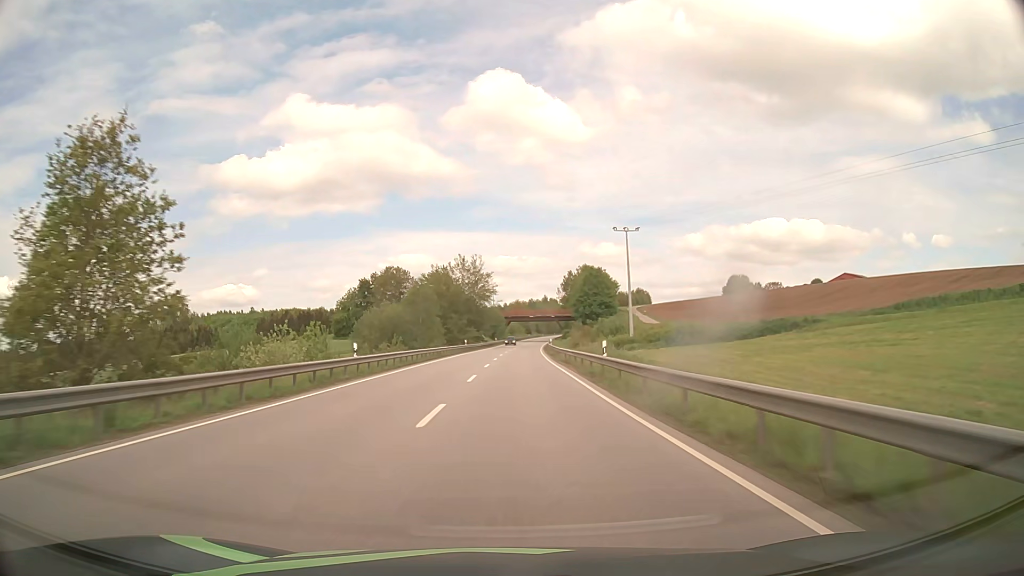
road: primary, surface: asphalt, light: Day
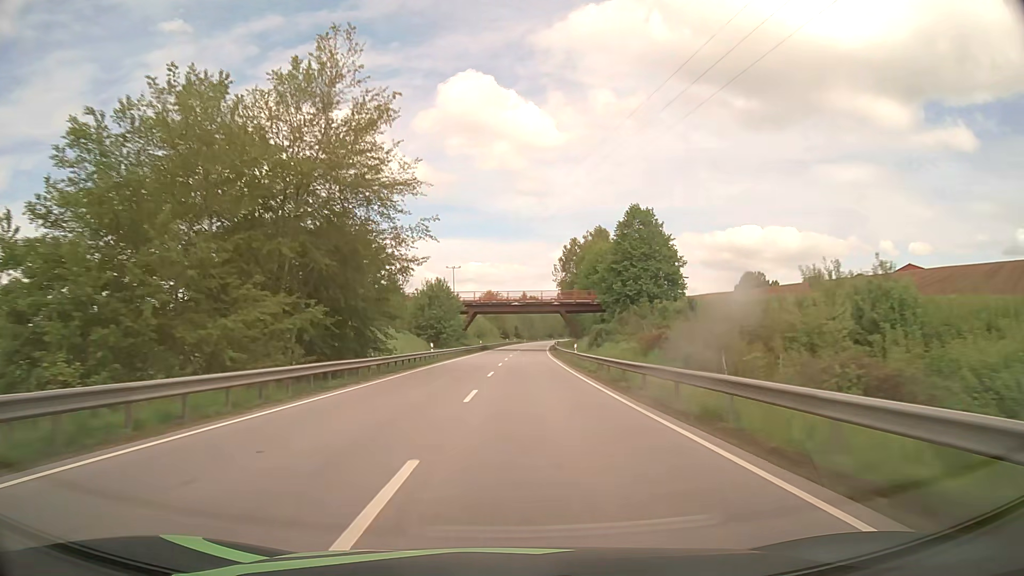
(+1.3, +77.7) m; +2°
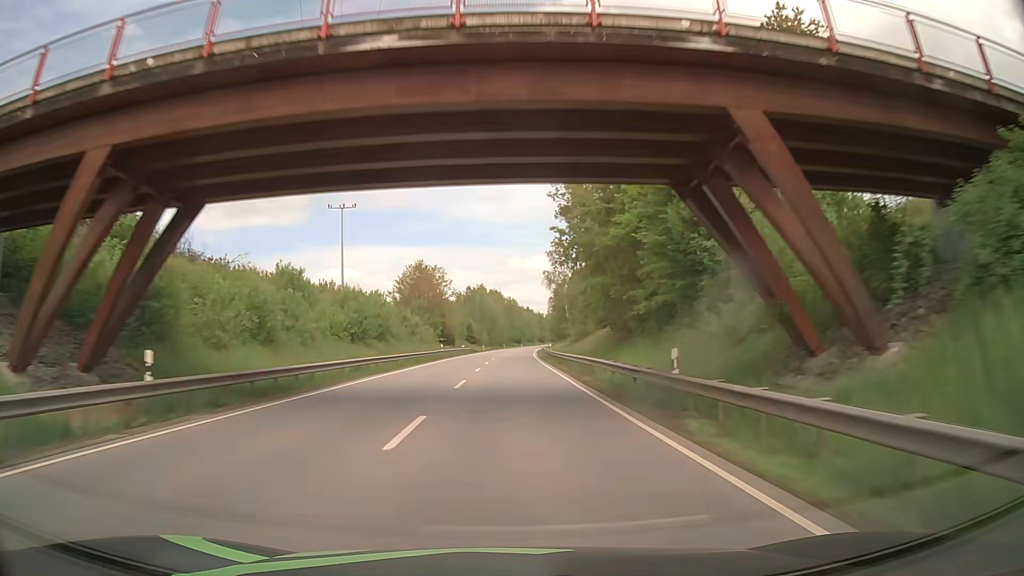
(+2.7, +78.0) m; +3°
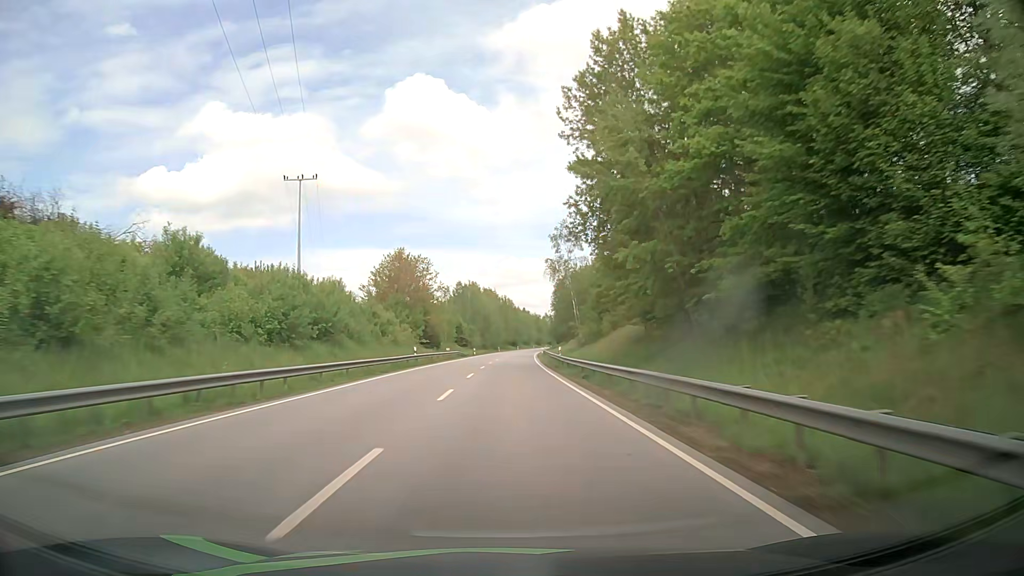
(+0.2, +15.7) m; +1°
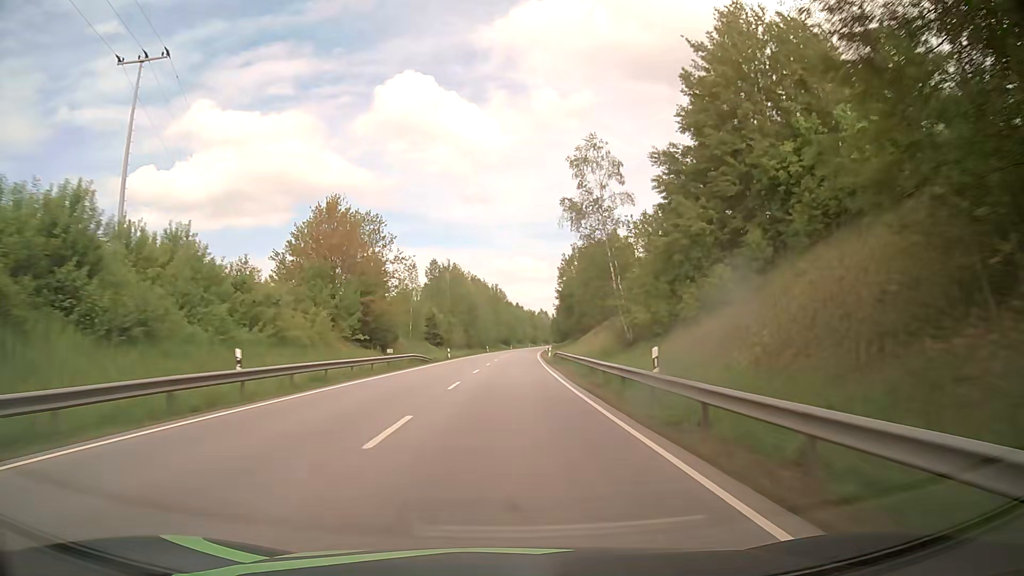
(+0.3, +31.4) m; +1°
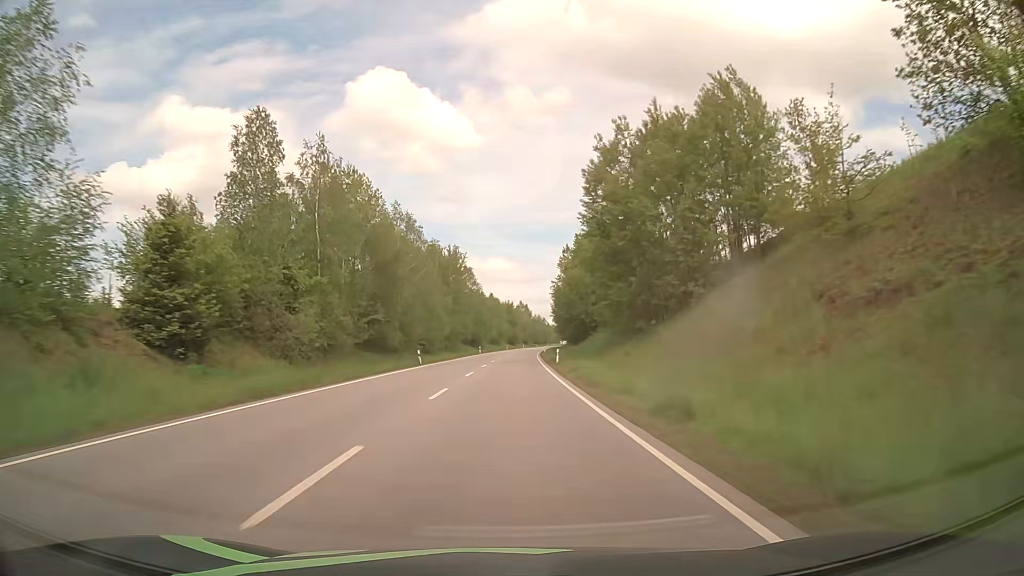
(+1.2, +62.8) m; +2°
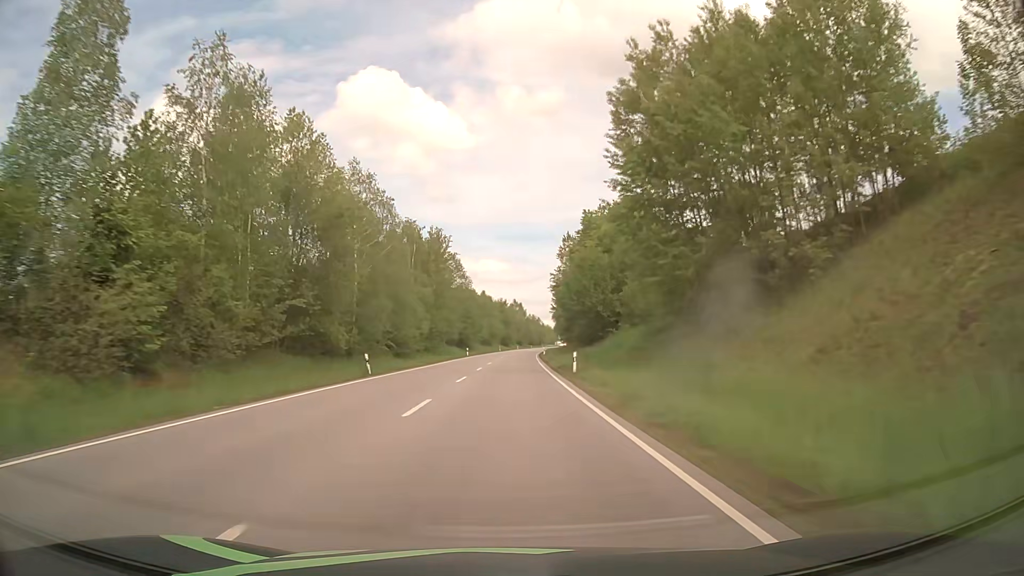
(+0.1, +15.7) m; +1°
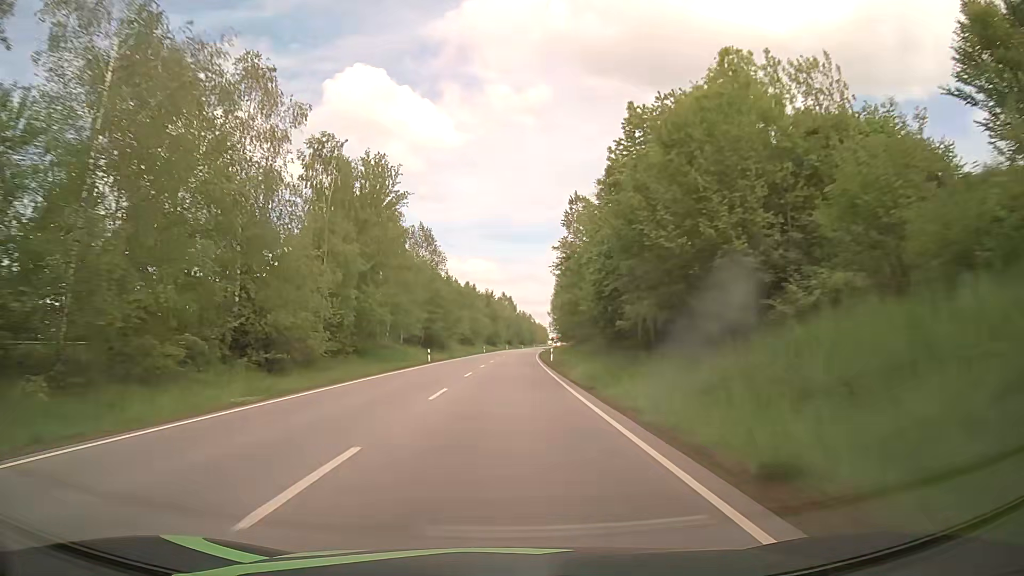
(+0.3, +31.5) m; +1°
(0, +10) (0, +20) (0, +30) (0, +40) (+1, +50) (+1, +60) (+1, +70) (+2, +80) (+2, +90) (+3, +100) m
